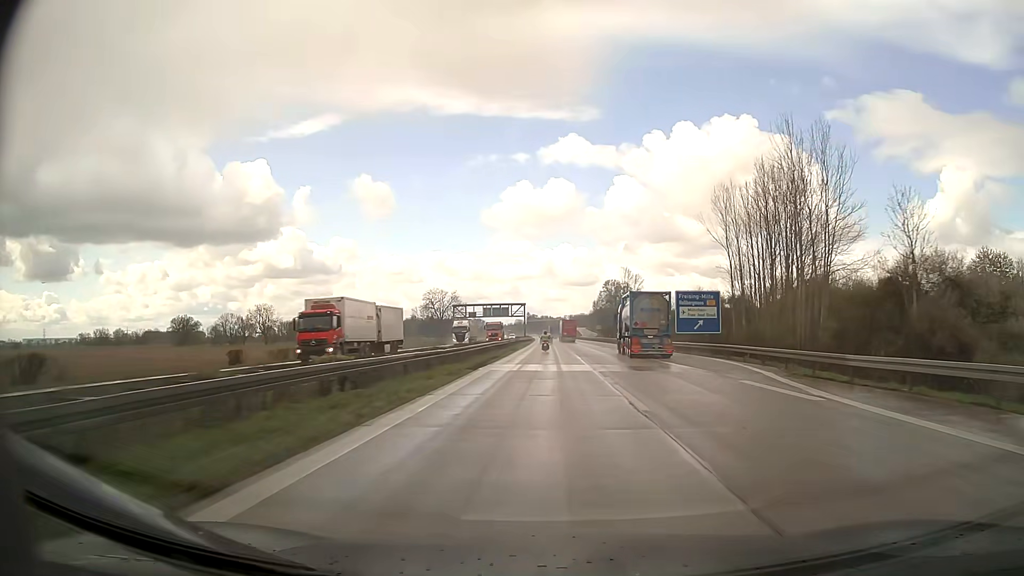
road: motorway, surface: asphalt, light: Day
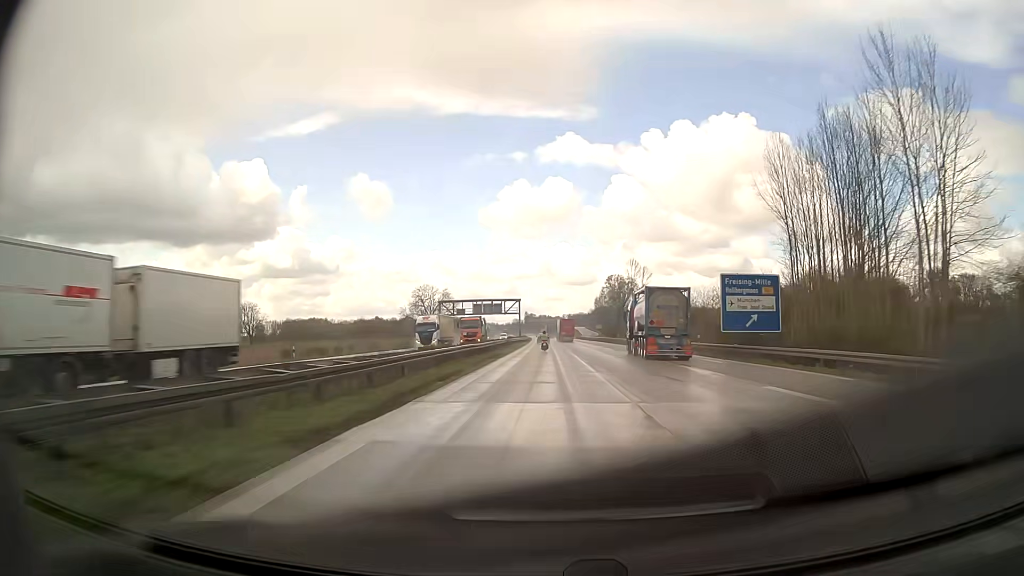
(0.0, +16.6) m; 0°
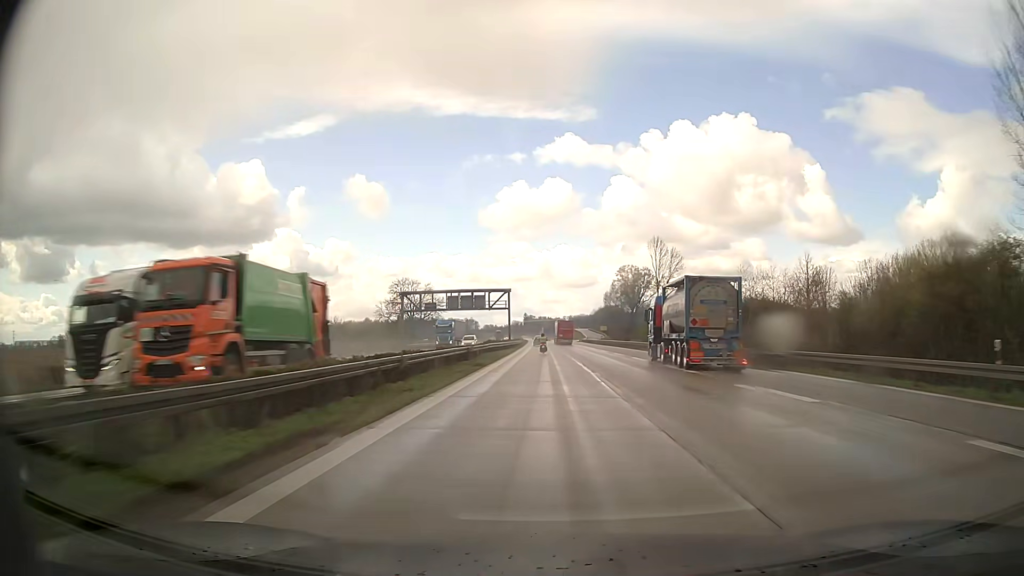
(0.0, +33.9) m; 0°
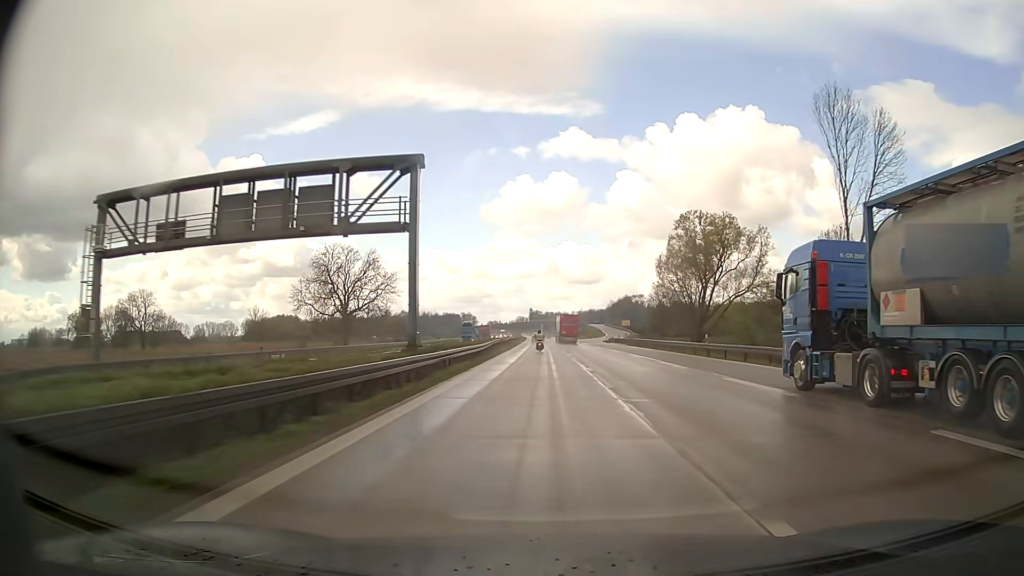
(-0.4, +71.8) m; -1°
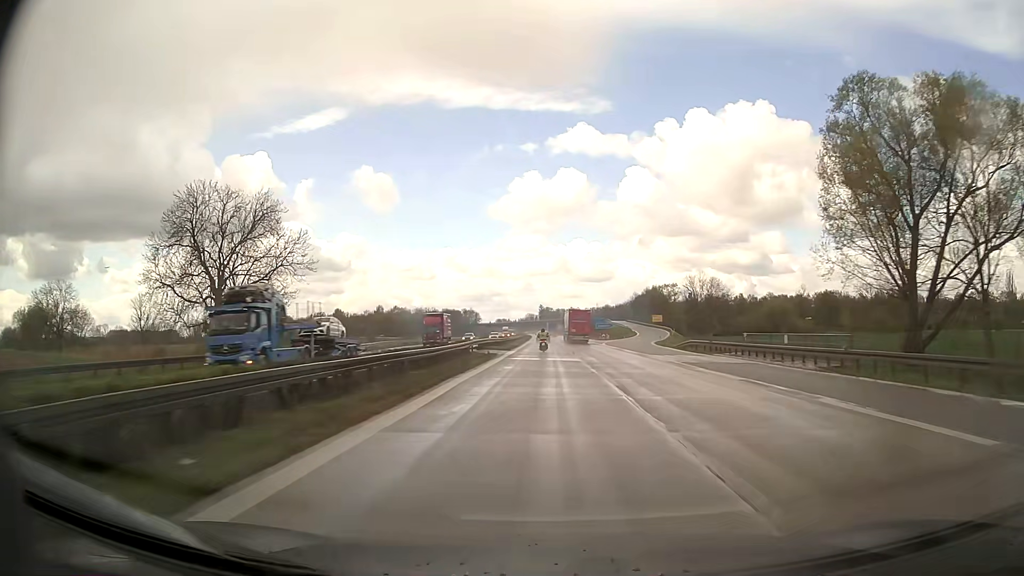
(-0.5, +55.5) m; -1°
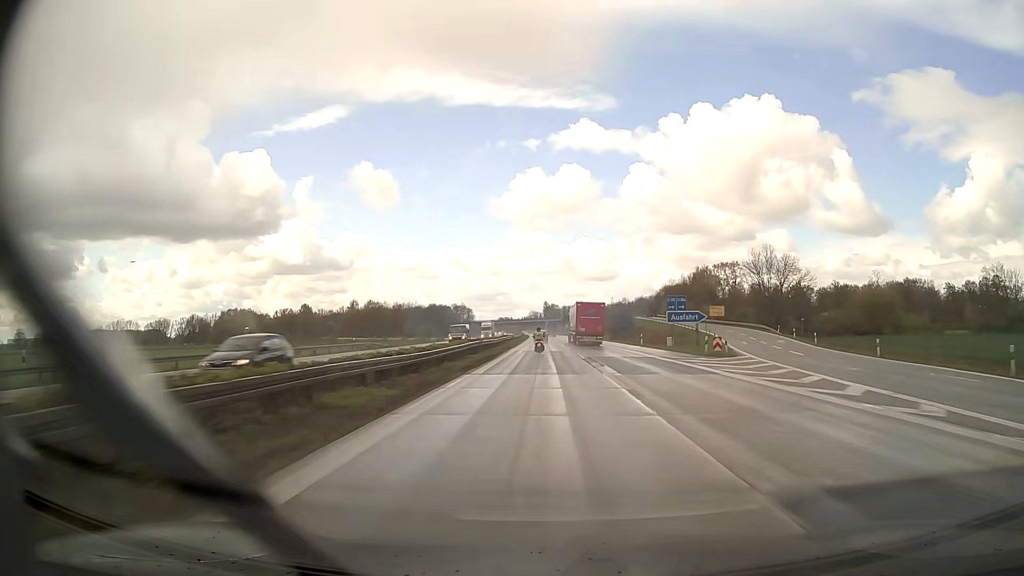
(-0.4, +73.3) m; -1°
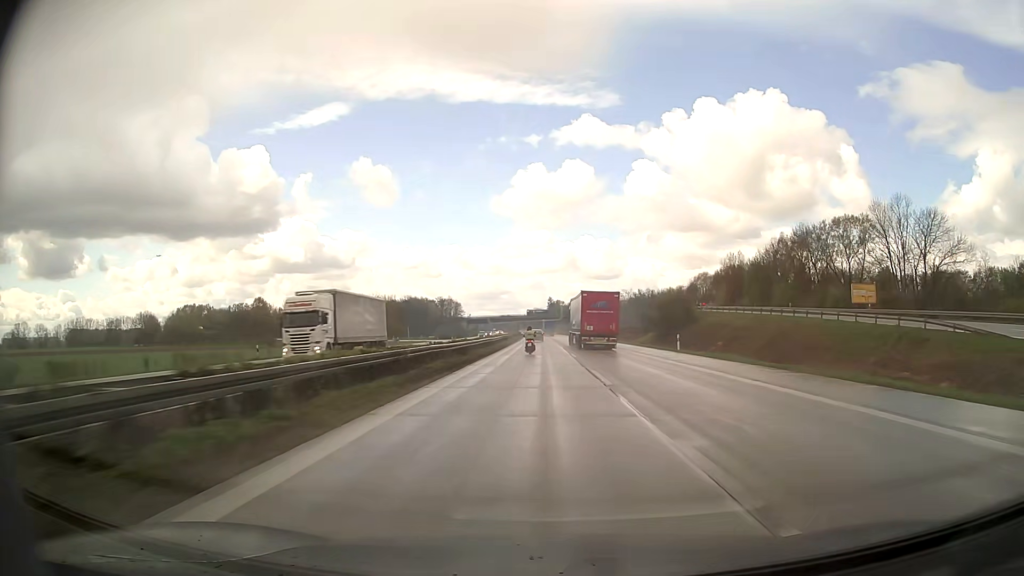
(-0.2, +70.6) m; 0°
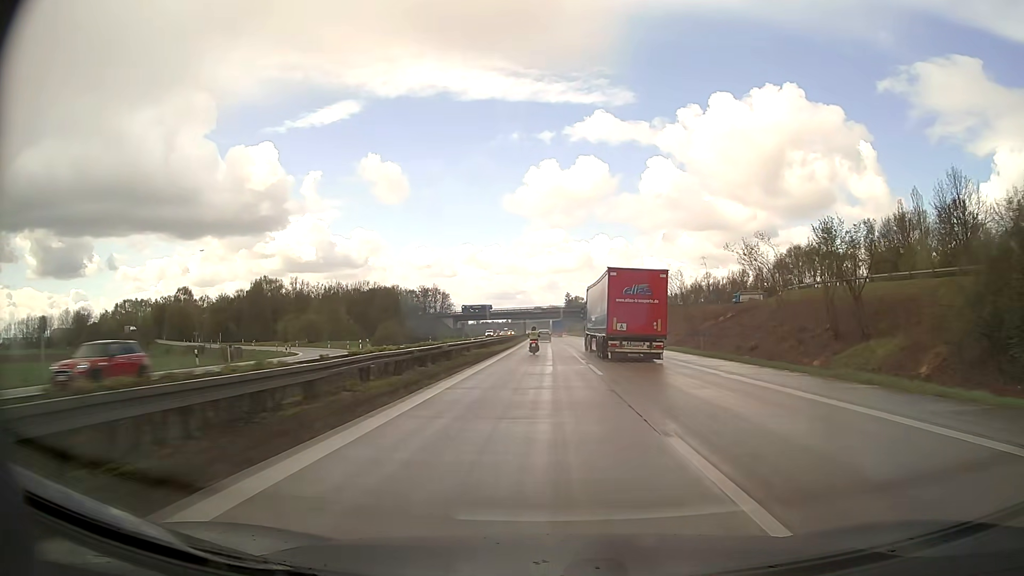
(-1.0, +85.7) m; -1°
(0, +10) (0, +20) (0, +30) (0, +40) (0, +50) (0, +60) (0, +70) (0, +80) (-1, +90) (-1, +100) m
